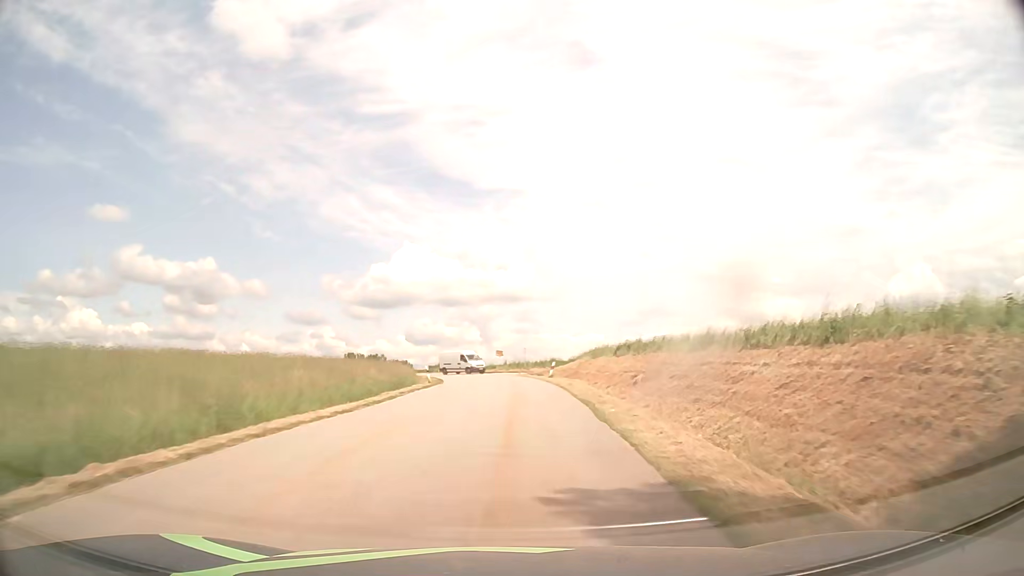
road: tertiary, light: Day
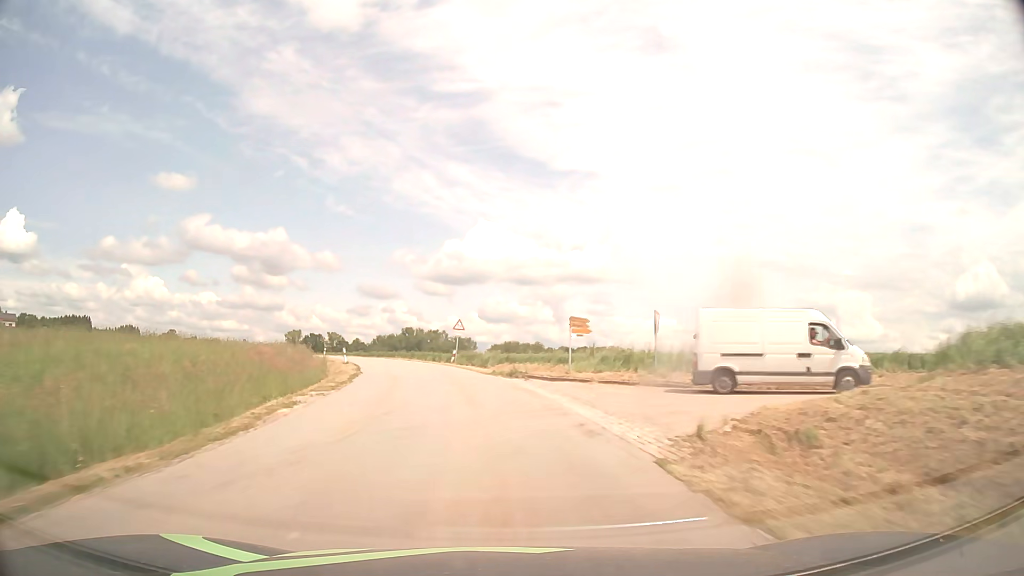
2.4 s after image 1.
(0.0, +45.8) m; -5°
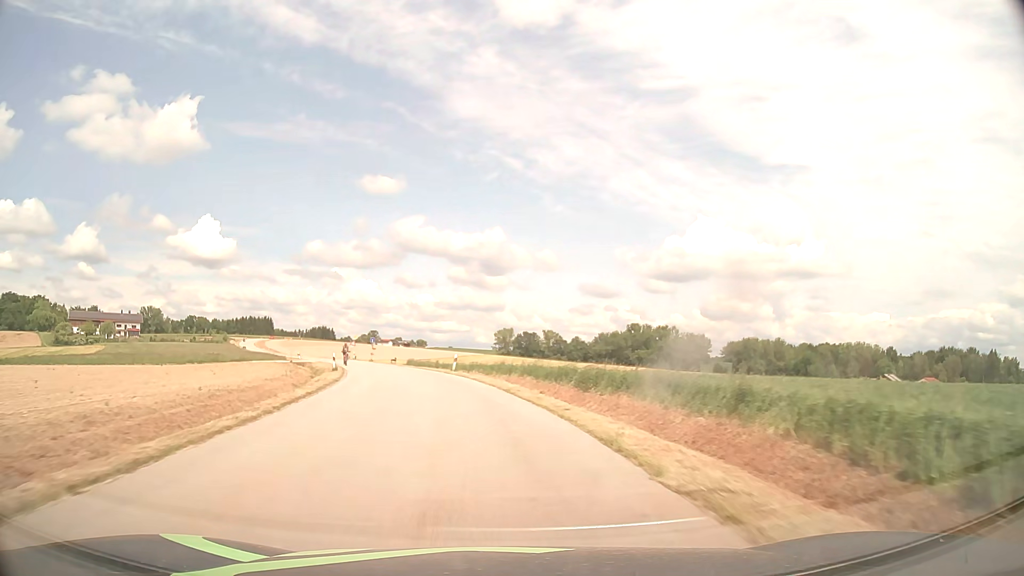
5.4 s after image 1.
(-9.9, +56.1) m; -19°
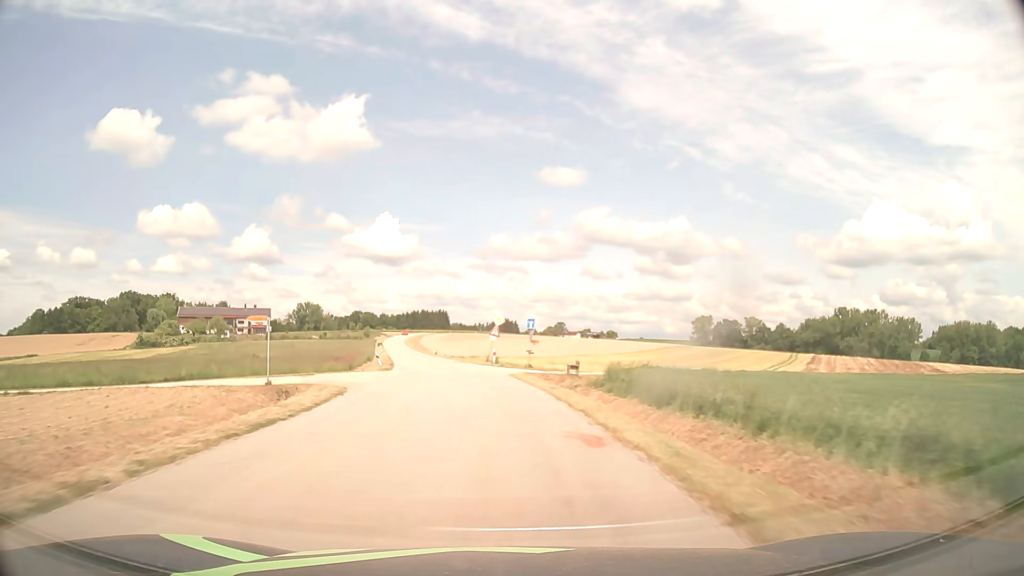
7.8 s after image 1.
(-6.8, +45.1) m; -16°
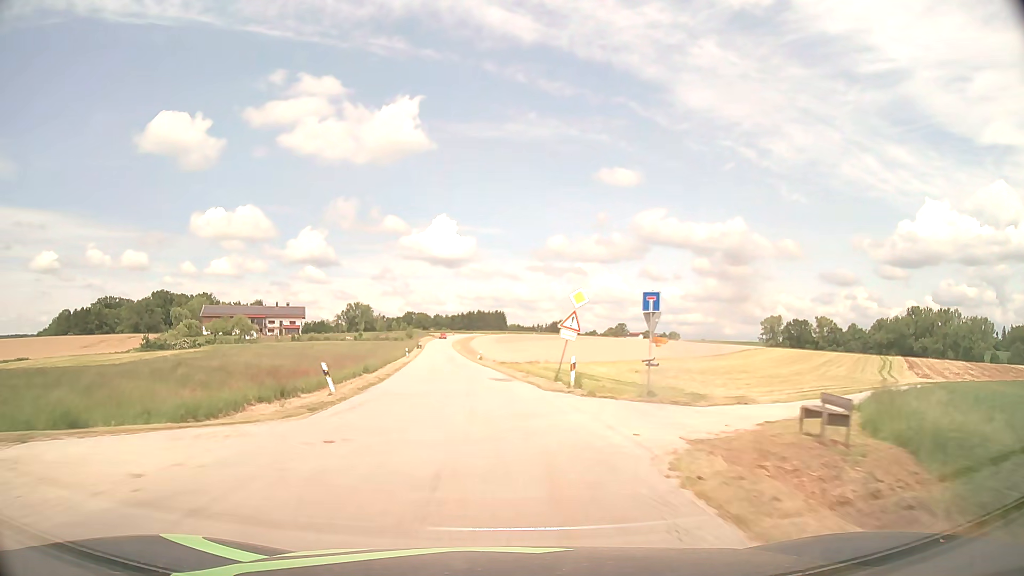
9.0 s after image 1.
(-1.0, +23.3) m; -5°
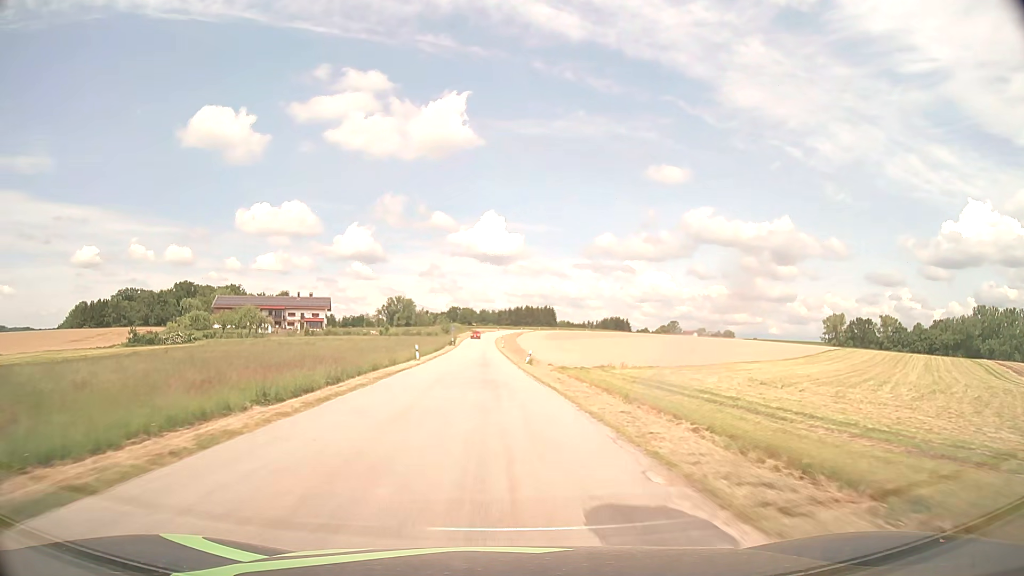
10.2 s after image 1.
(-1.0, +24.1) m; -4°
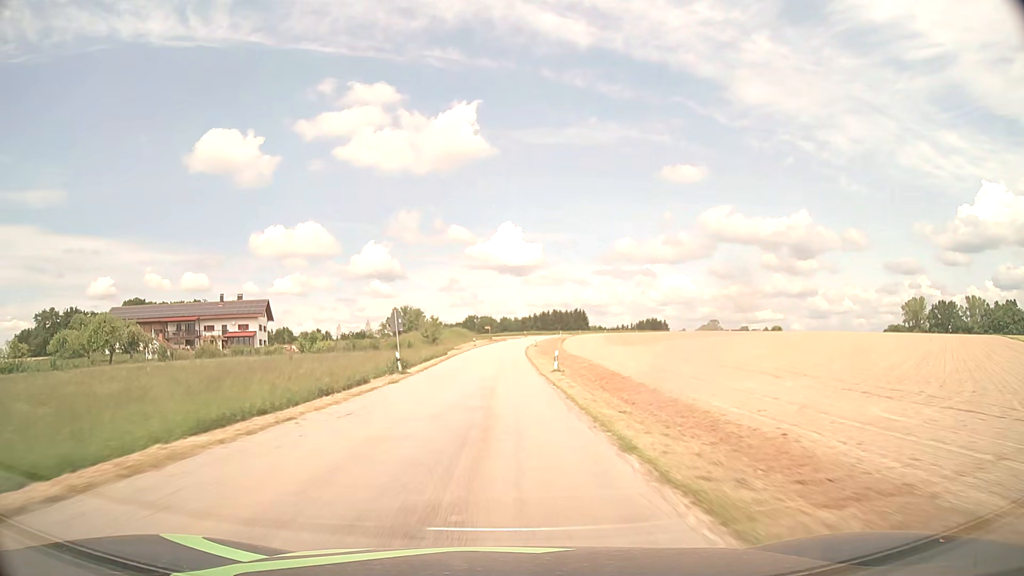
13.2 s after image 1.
(-1.7, +64.8) m; -2°
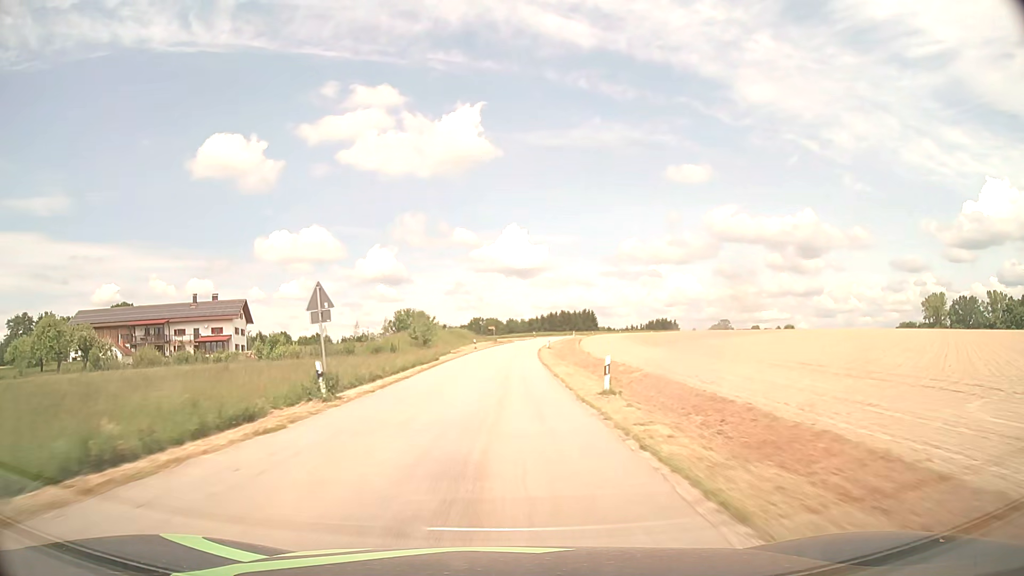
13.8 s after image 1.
(-0.1, +13.7) m; -1°
(0, +10) (0, +20) (0, +30) (0, +40) (+1, +50) (+1, +60) (+2, +70) (+3, +80) (+4, +90) (+5, +100) m
